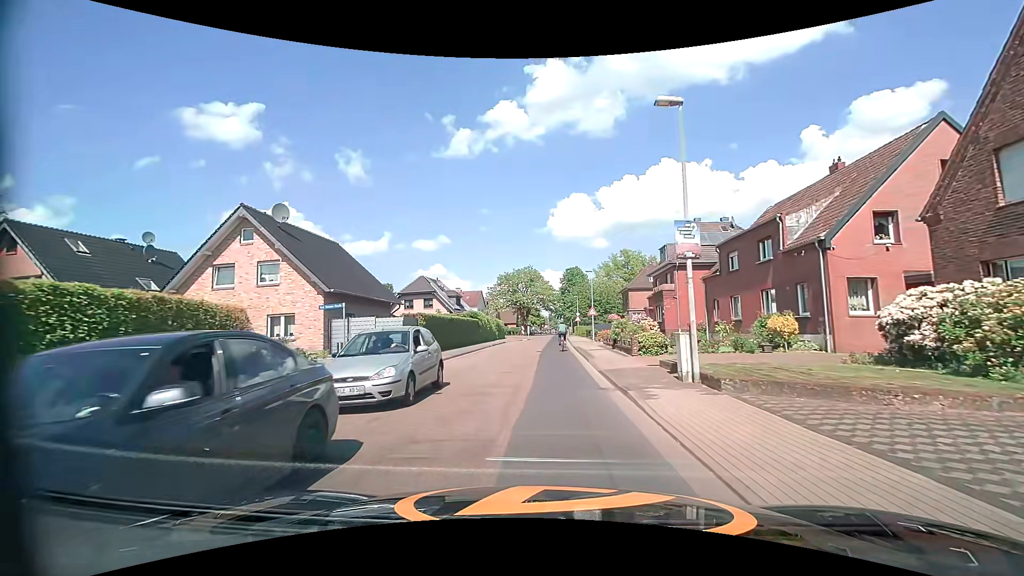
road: residential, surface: asphalt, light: Day
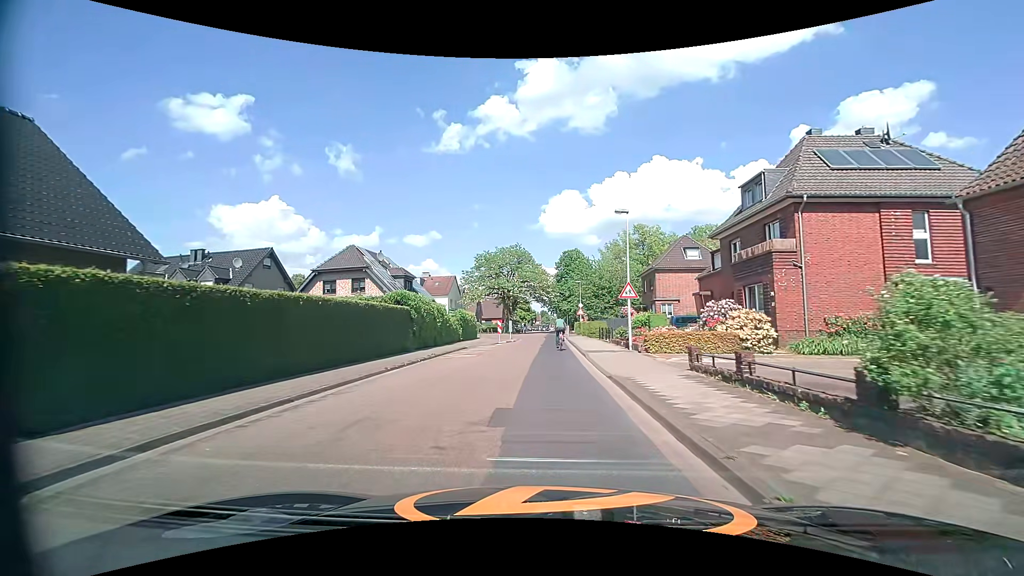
(+0.3, +22.2) m; +1°
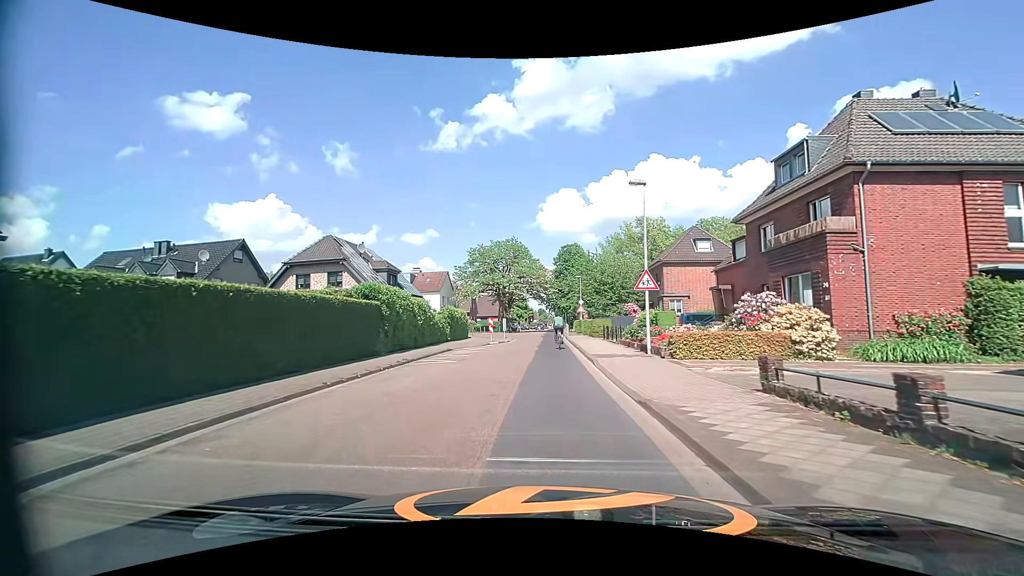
(0.0, +4.3) m; 0°
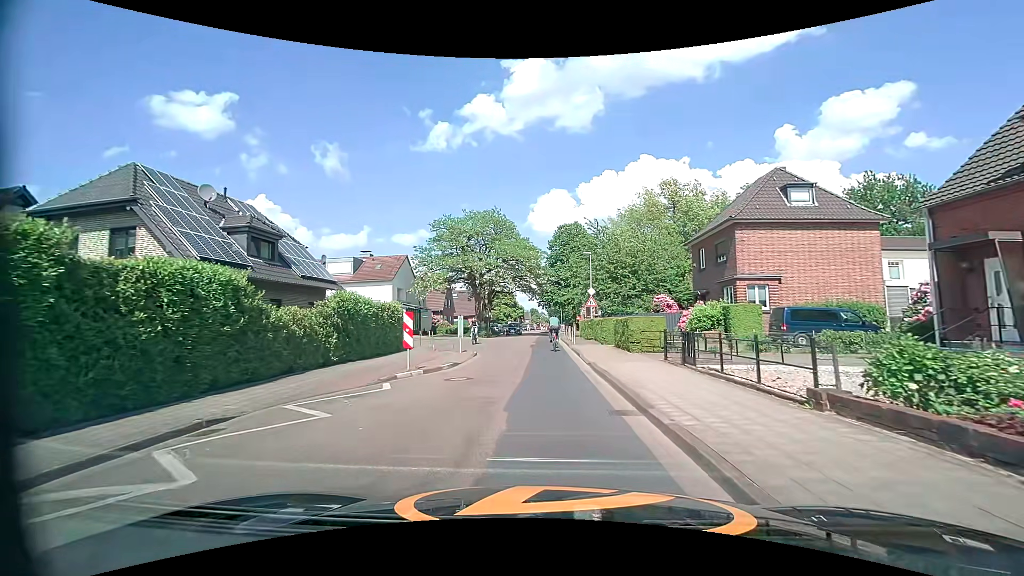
(+0.2, +18.9) m; +1°
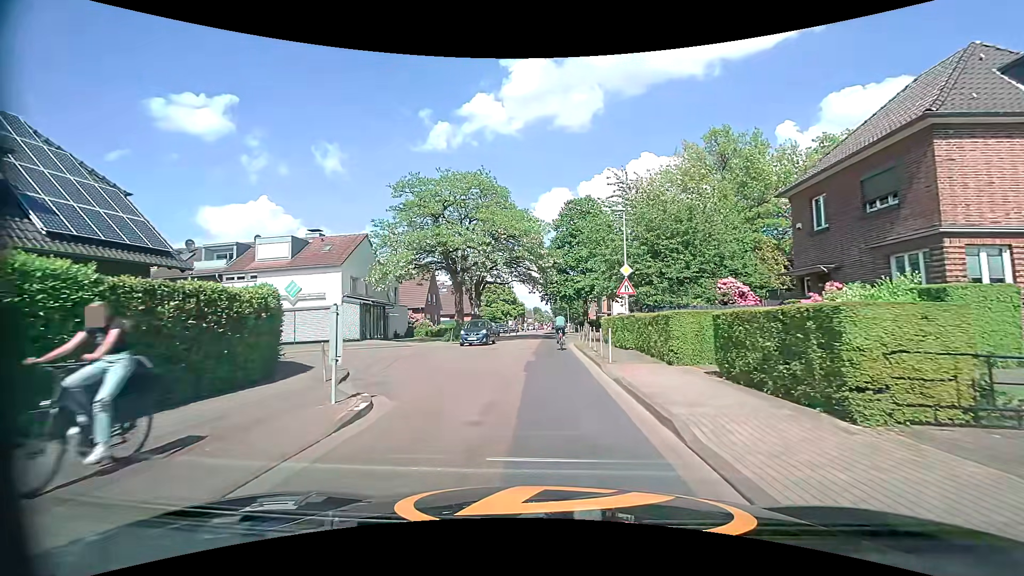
(0.0, +13.8) m; 0°
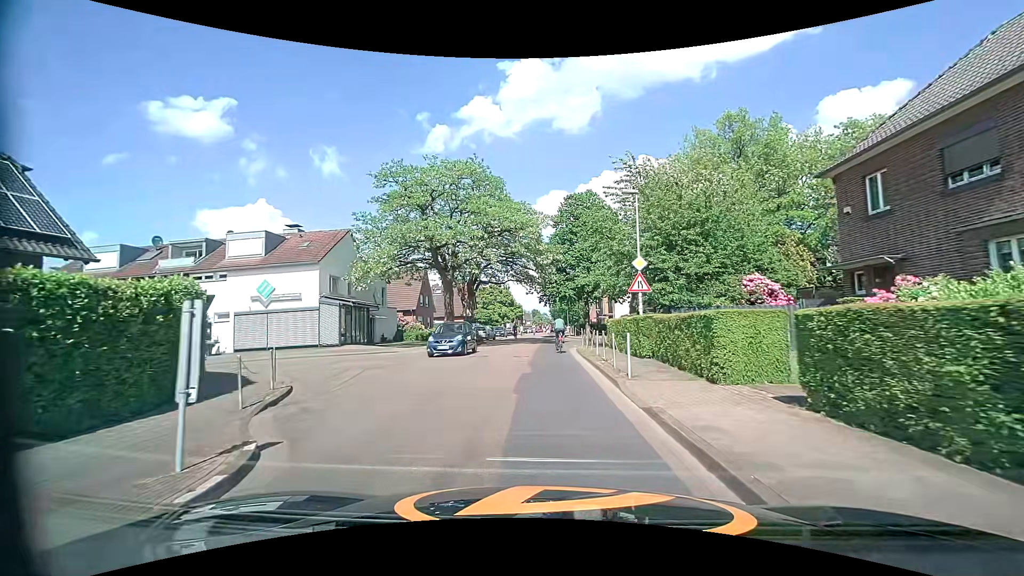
(0.0, +3.5) m; 0°
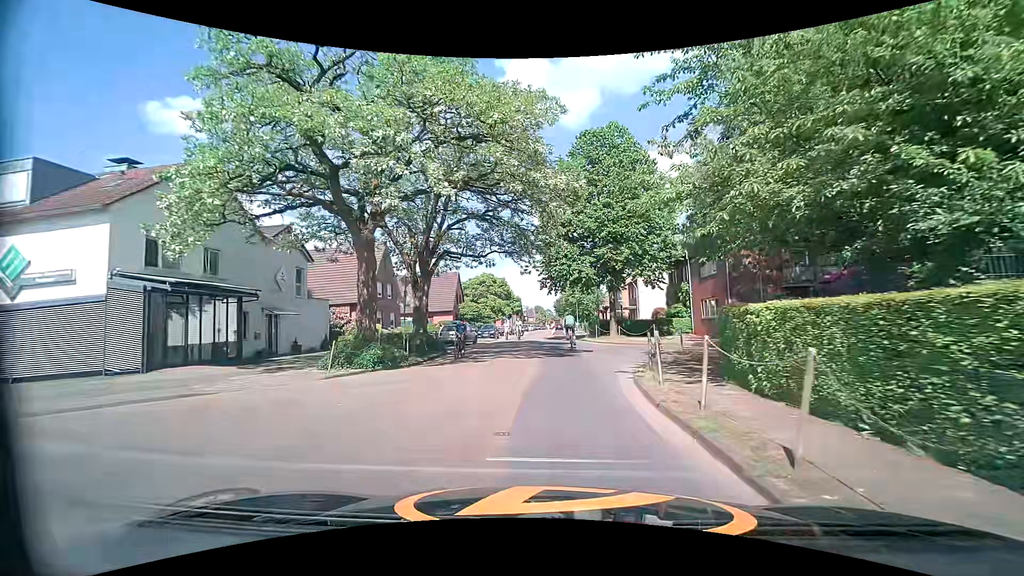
(-0.1, +16.8) m; 0°
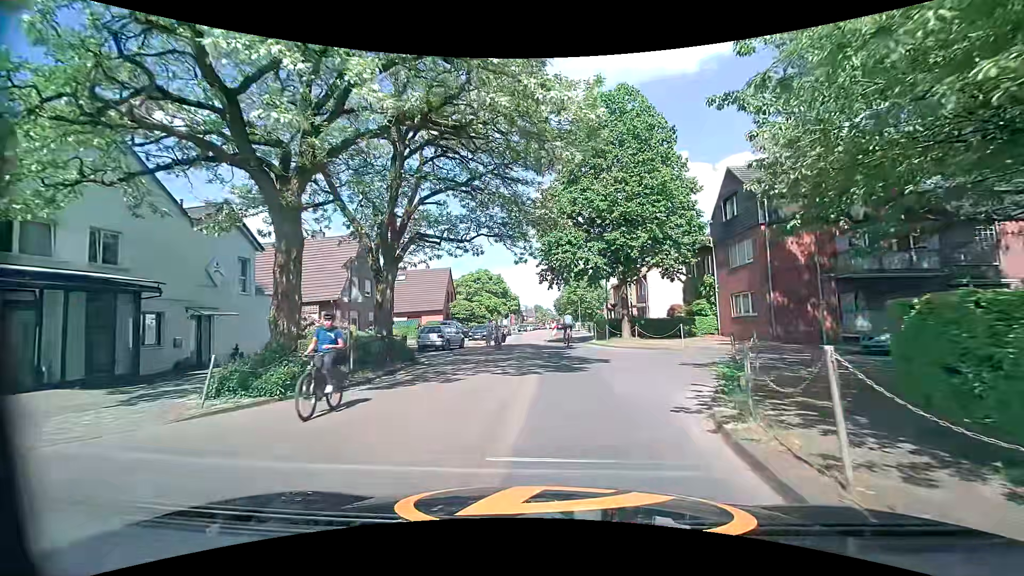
(0.0, +5.6) m; -2°
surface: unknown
